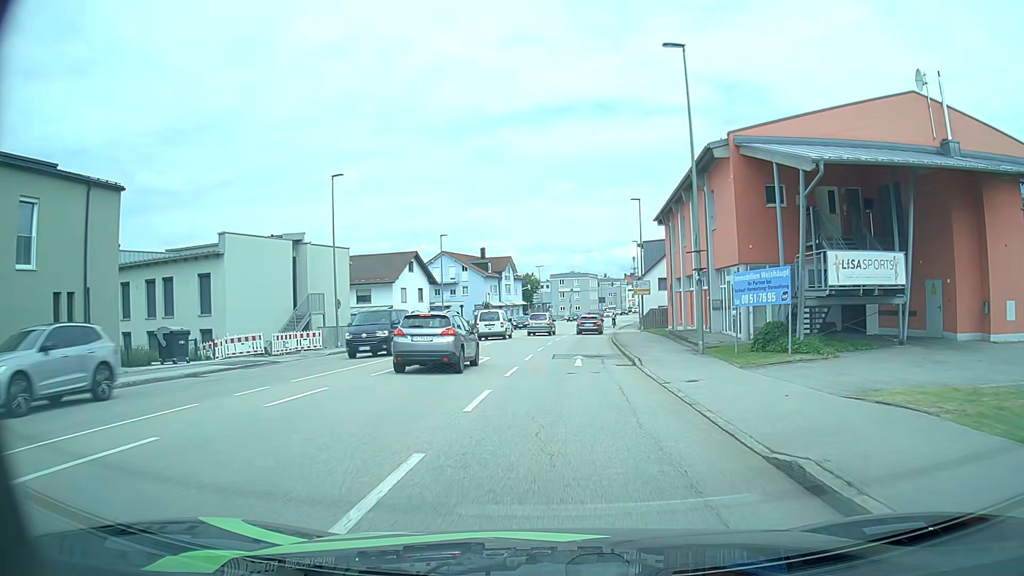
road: tertiary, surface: asphalt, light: Day
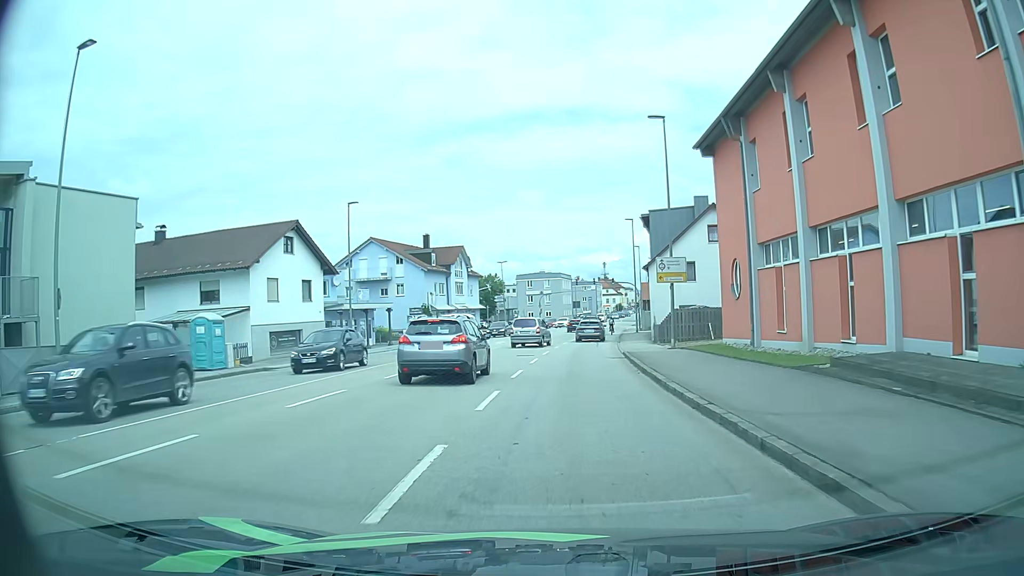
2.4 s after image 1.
(+0.4, +23.1) m; +3°
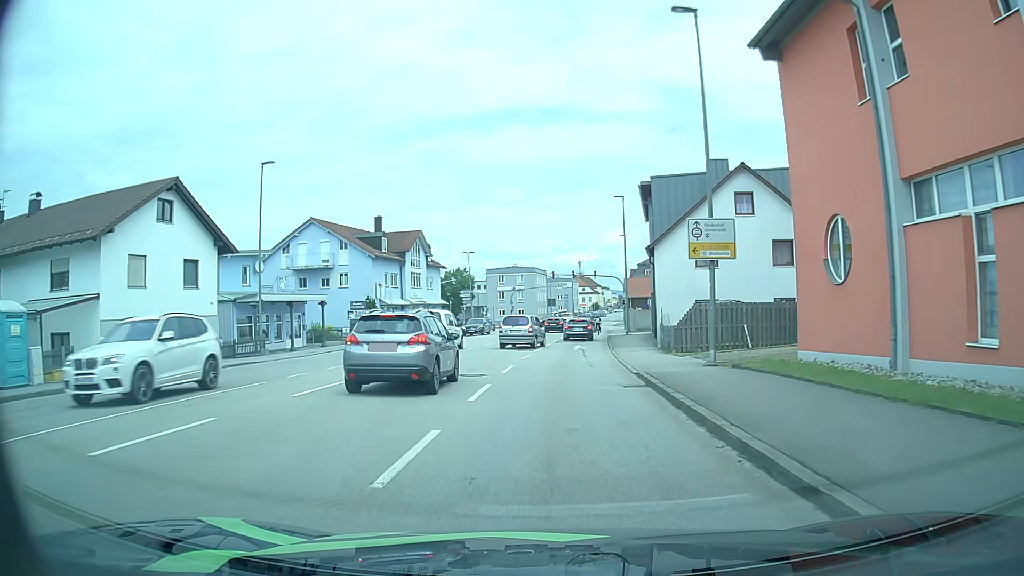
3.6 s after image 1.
(+0.1, +11.2) m; +2°
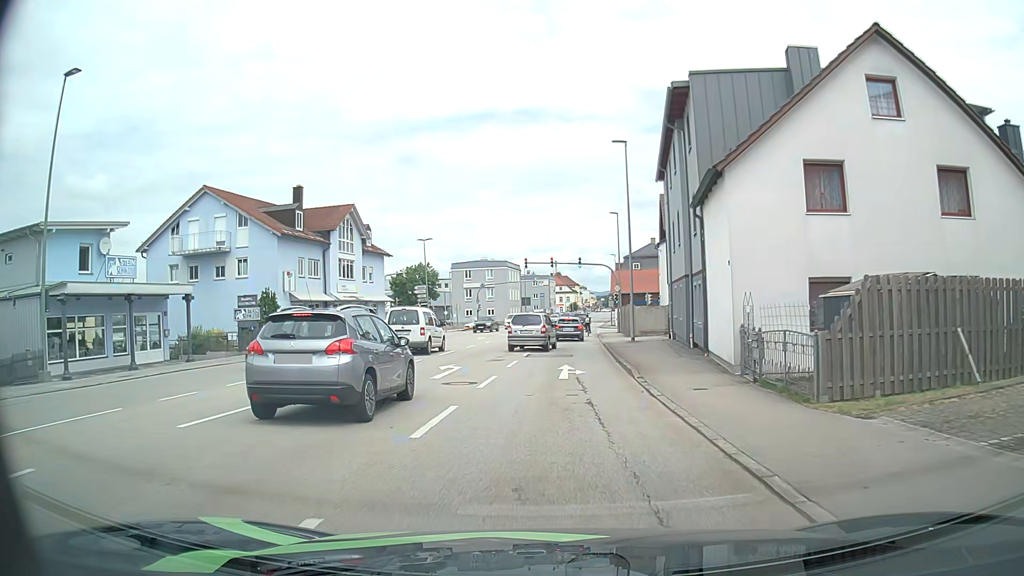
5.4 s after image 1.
(+0.3, +15.7) m; +2°
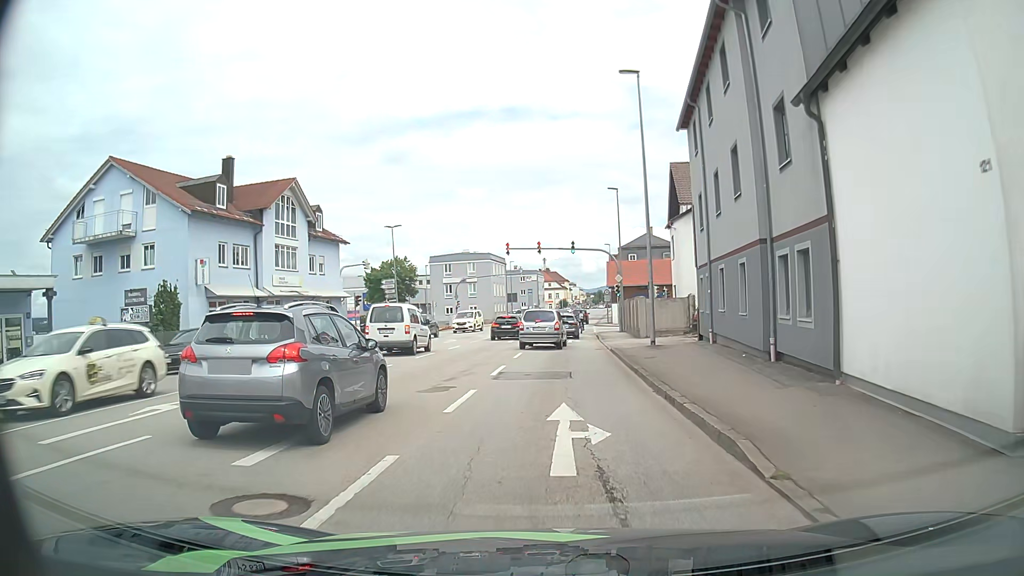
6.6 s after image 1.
(+0.1, +9.8) m; +1°
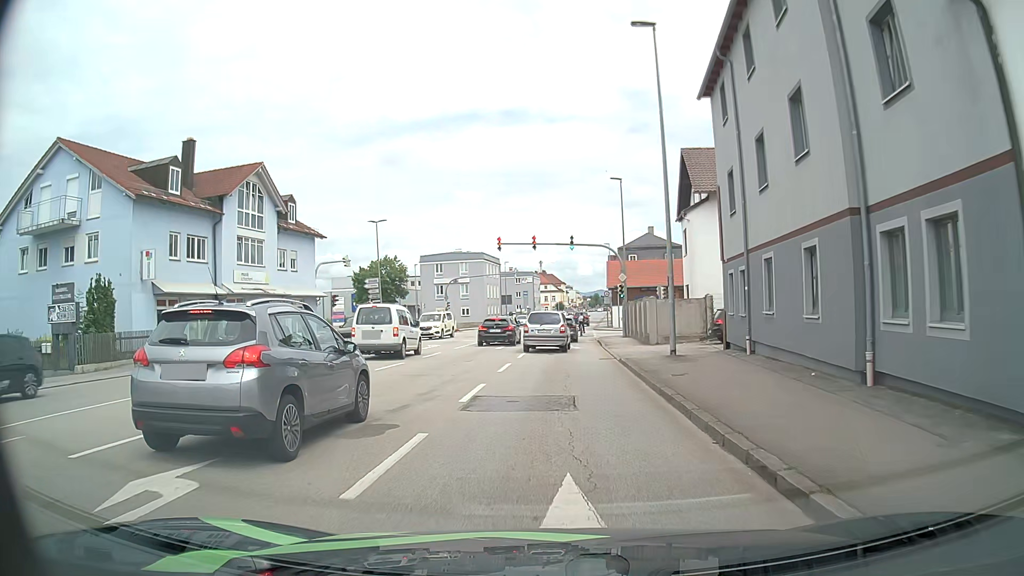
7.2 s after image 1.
(0.0, +4.7) m; 0°
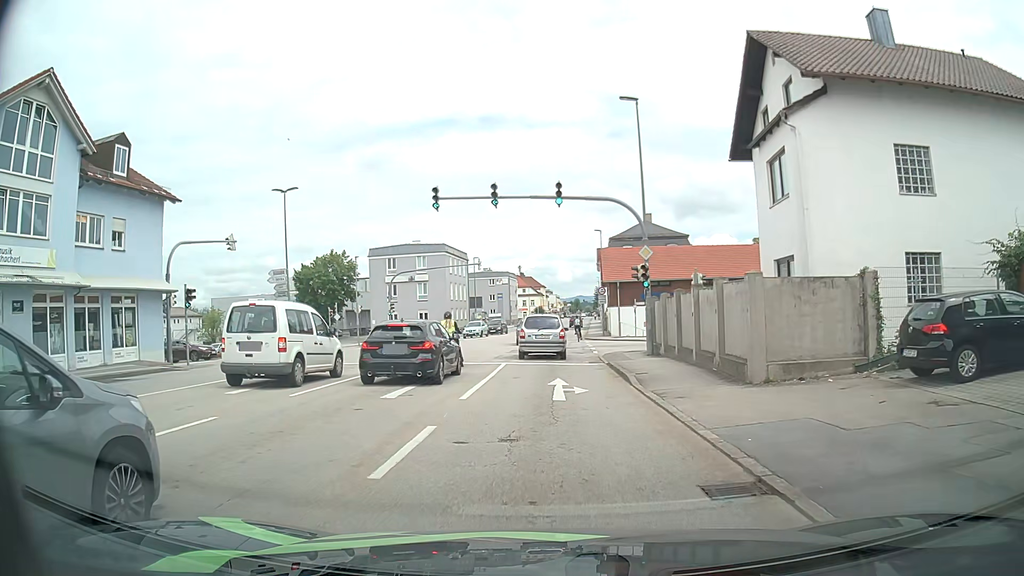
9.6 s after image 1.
(+0.4, +17.4) m; +3°
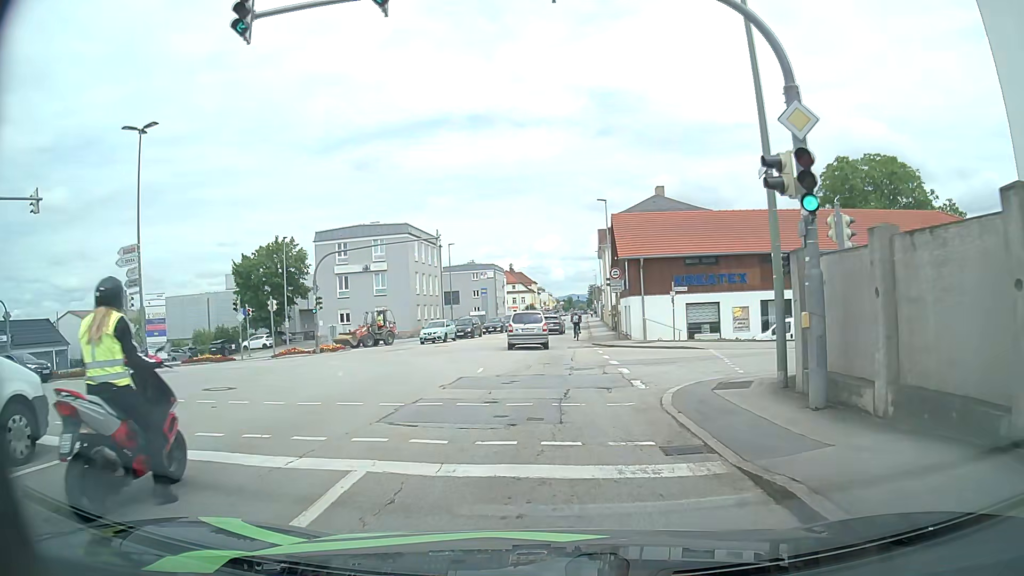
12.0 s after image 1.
(-0.1, +16.1) m; -1°
(0, +10) (0, +20) (0, +30) (0, +40) (+1, +50) (+1, +60) (+1, +70) (+1, +80) (+1, +90) (+1, +100) m
